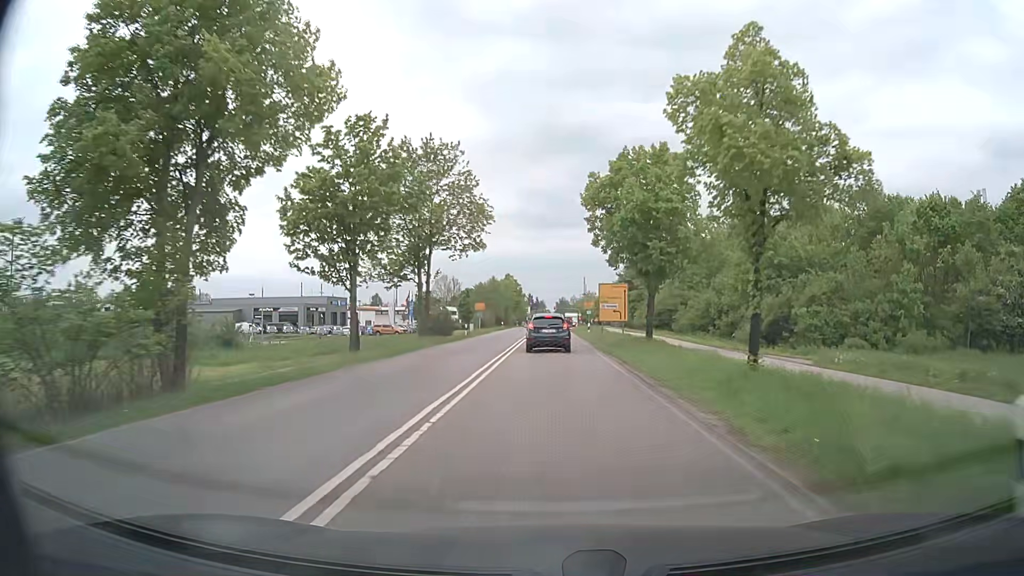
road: secondary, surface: asphalt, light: Day
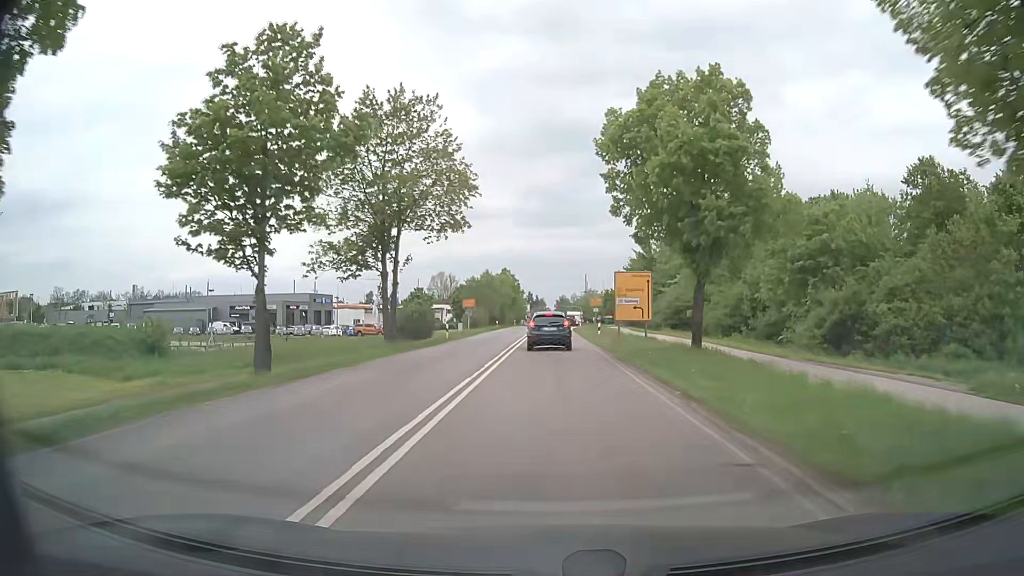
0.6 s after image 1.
(0.0, +9.4) m; 0°
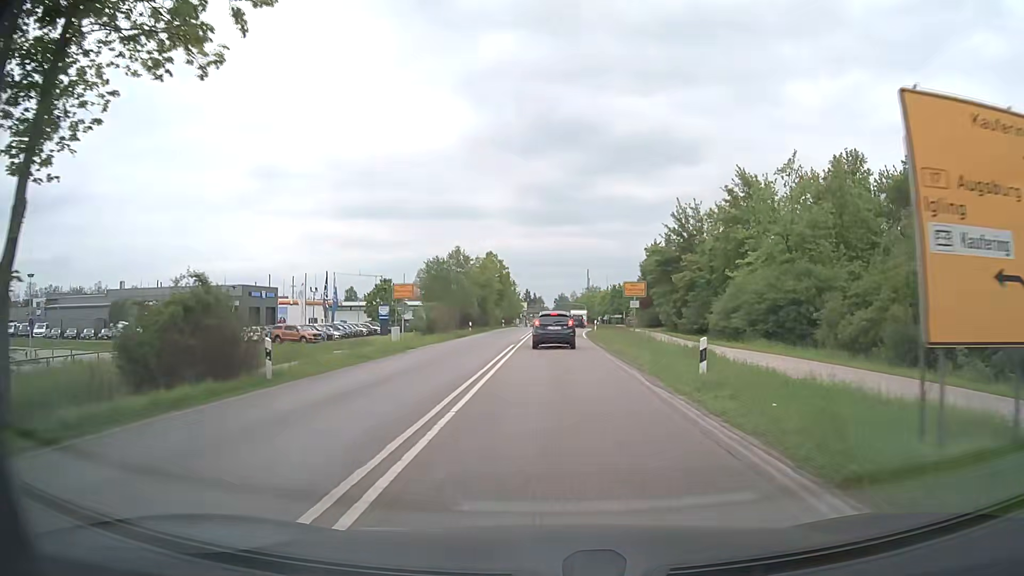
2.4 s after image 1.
(-0.1, +26.0) m; 0°
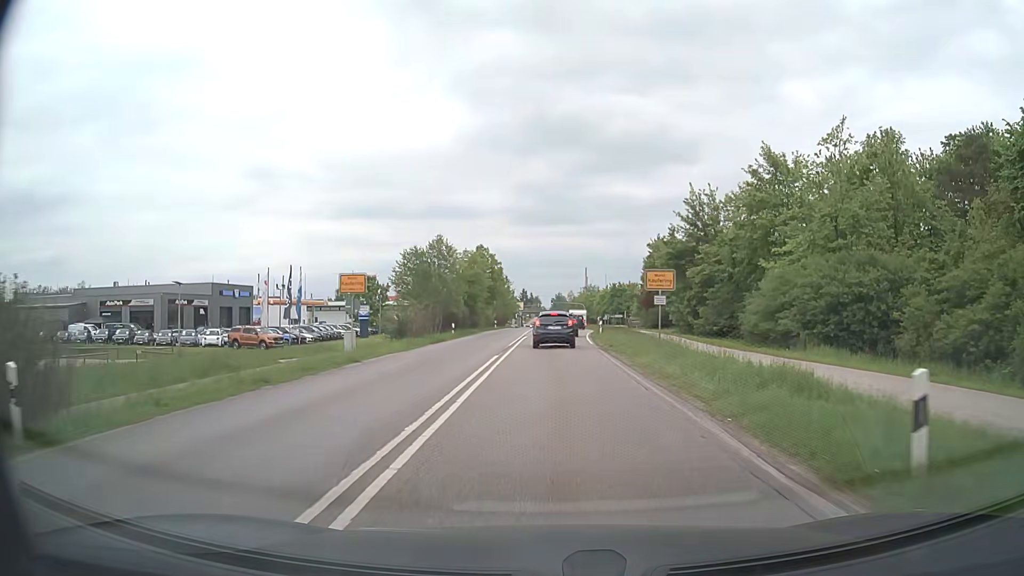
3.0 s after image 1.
(0.0, +7.9) m; +1°
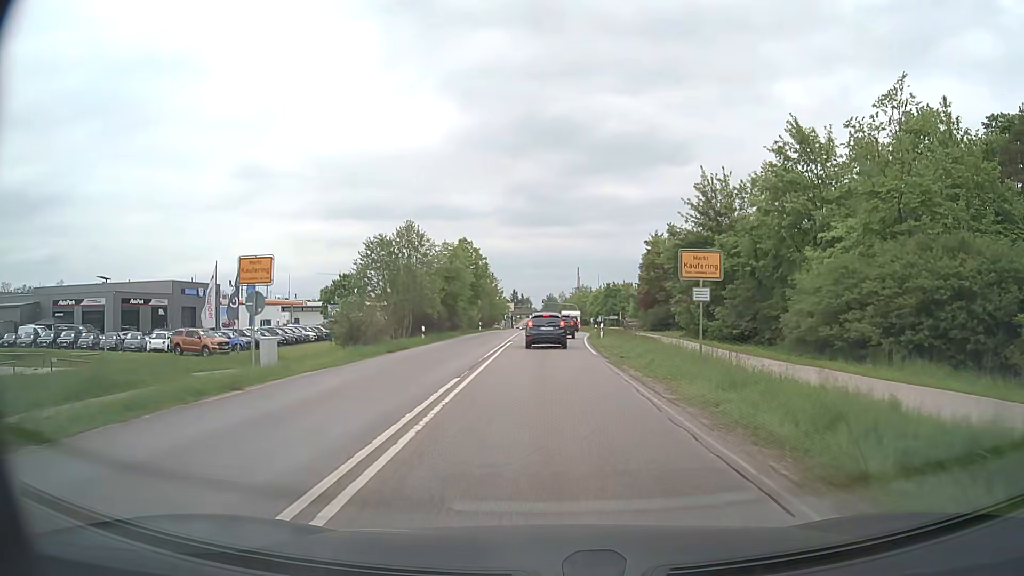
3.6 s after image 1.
(0.0, +7.7) m; 0°
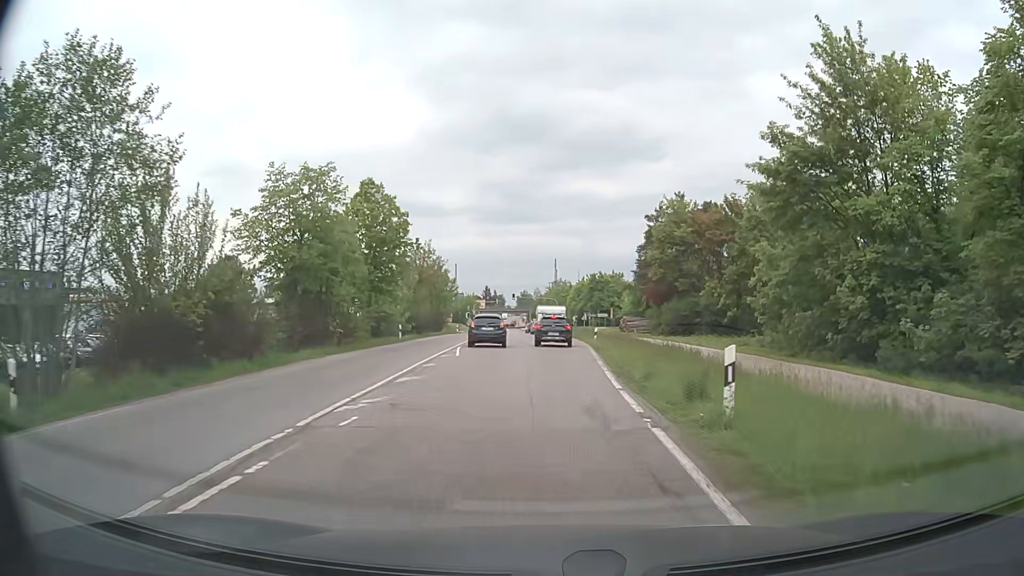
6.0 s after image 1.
(+0.5, +29.0) m; +2°
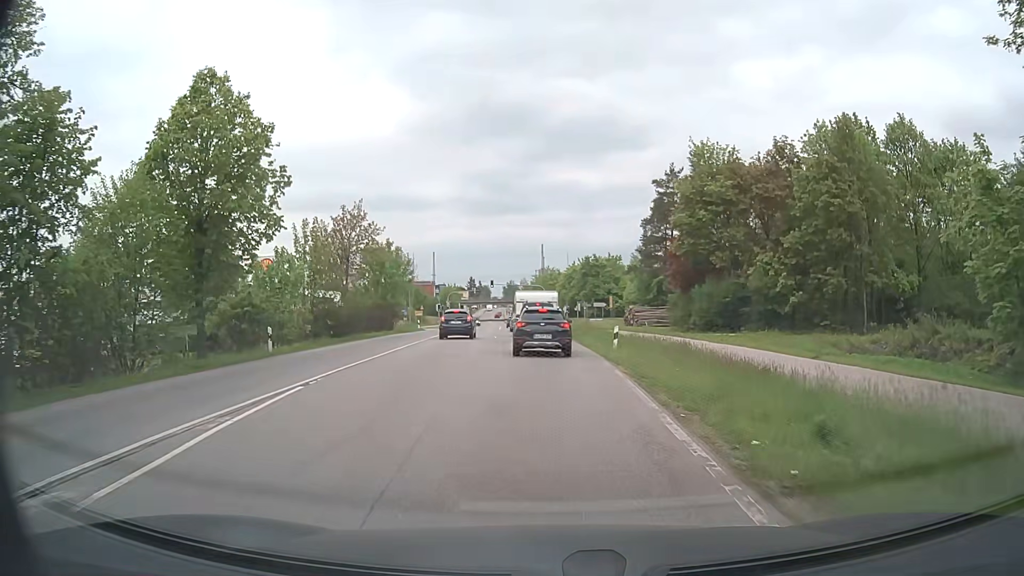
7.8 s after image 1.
(+0.2, +18.3) m; +1°
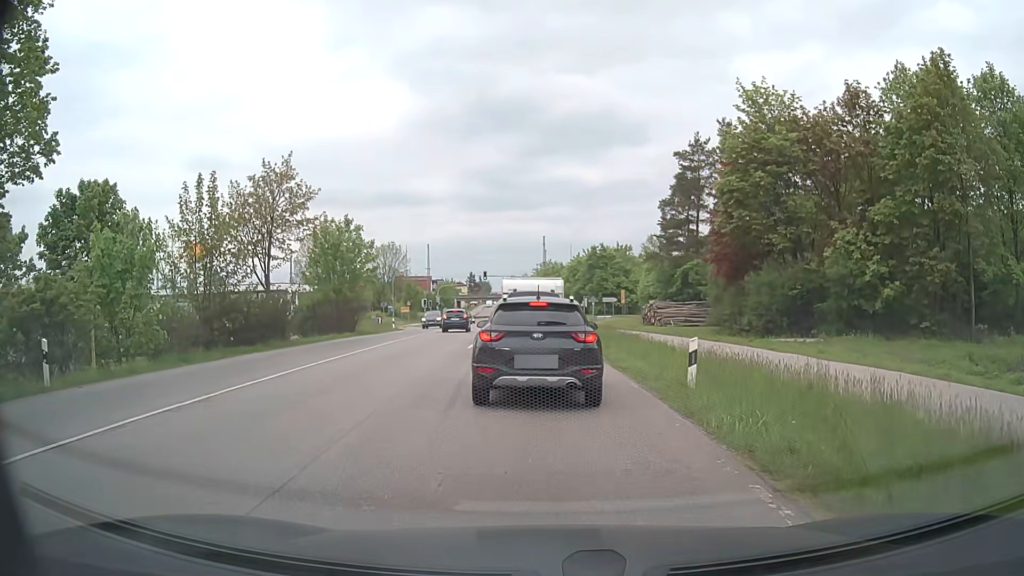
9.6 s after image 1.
(0.0, +11.6) m; -1°
(0, +10) (0, +20) (-1, +30) (-1, +40) (-2, +50) (-2, +60) (-3, +70) (-3, +80) (-4, +90) (-5, +100) m
